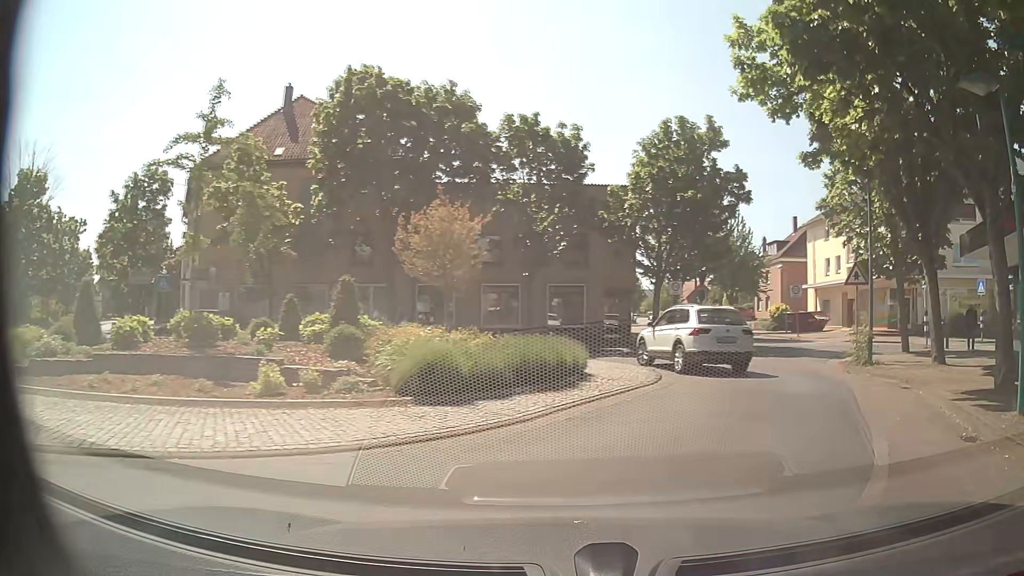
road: unclassified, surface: asphalt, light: Day
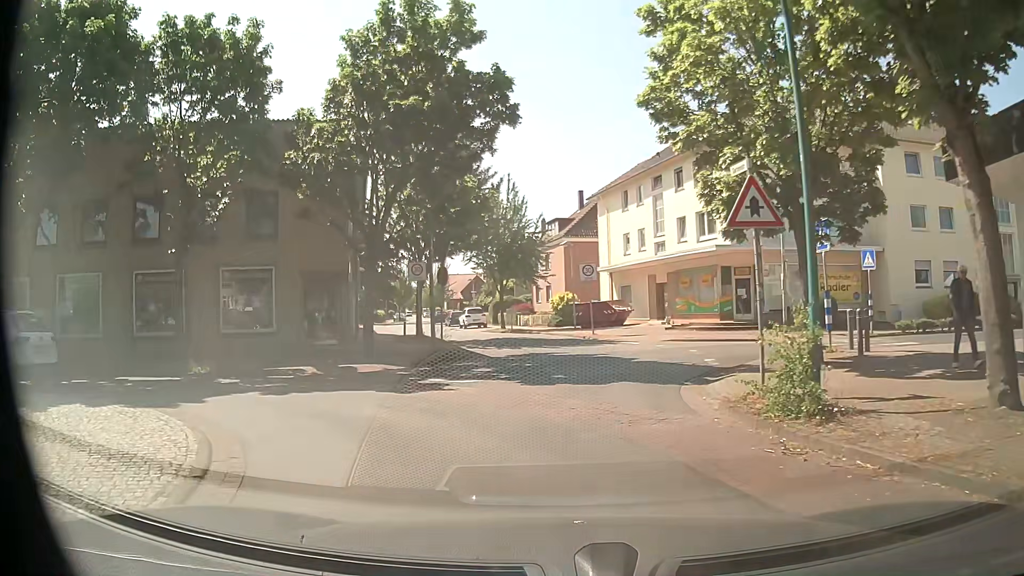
(+3.1, +11.6) m; +20°
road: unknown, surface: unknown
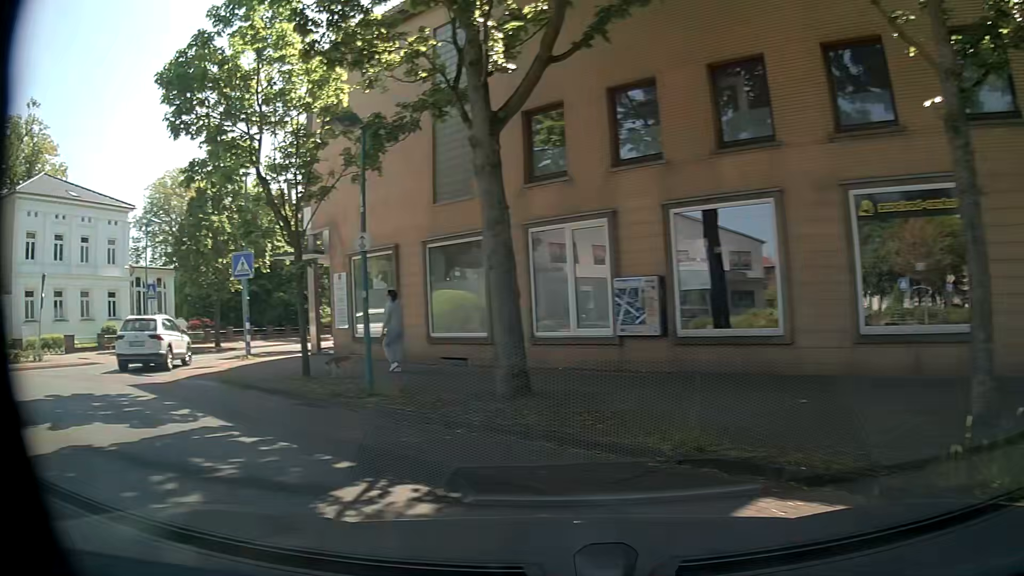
(-6.1, +11.9) m; -65°
(-5, +8) (-12, +15) (-15, +24) (-14, +34) (-13, +44) (-11, +54) (-9, +64) (-8, +74) (-6, +84) (-4, +93) m
